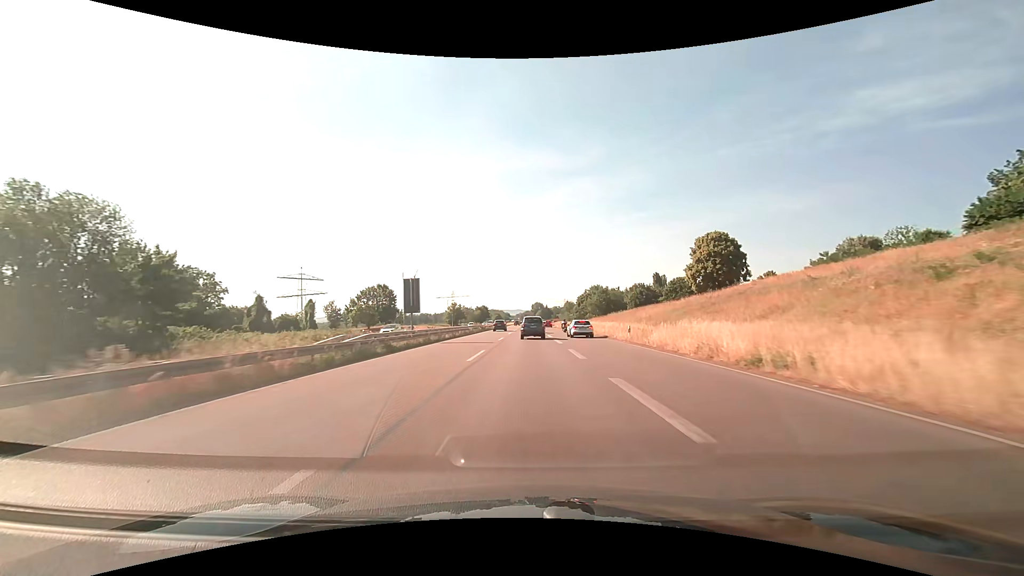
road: trunk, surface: asphalt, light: Day
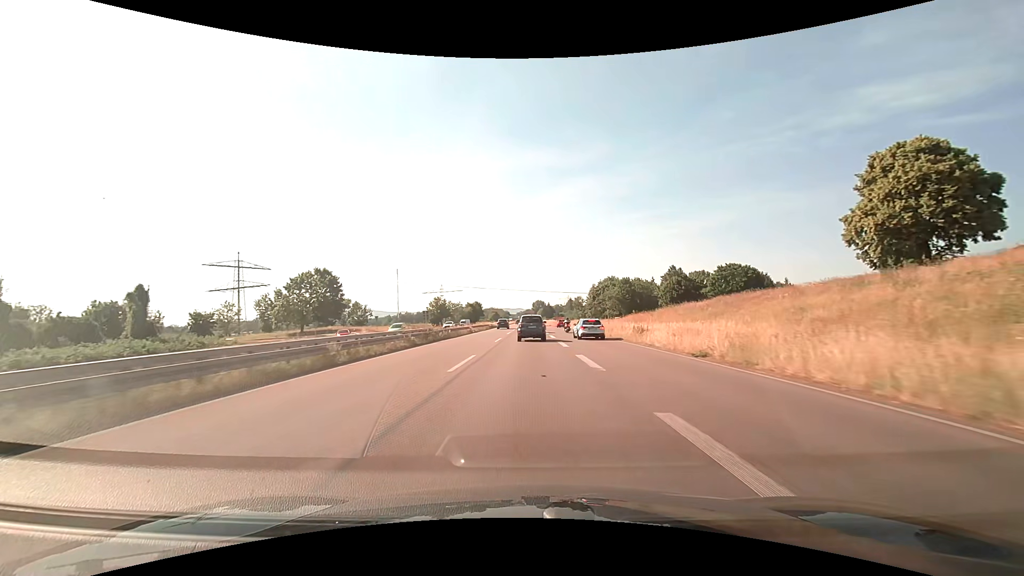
(-0.1, +40.5) m; 0°
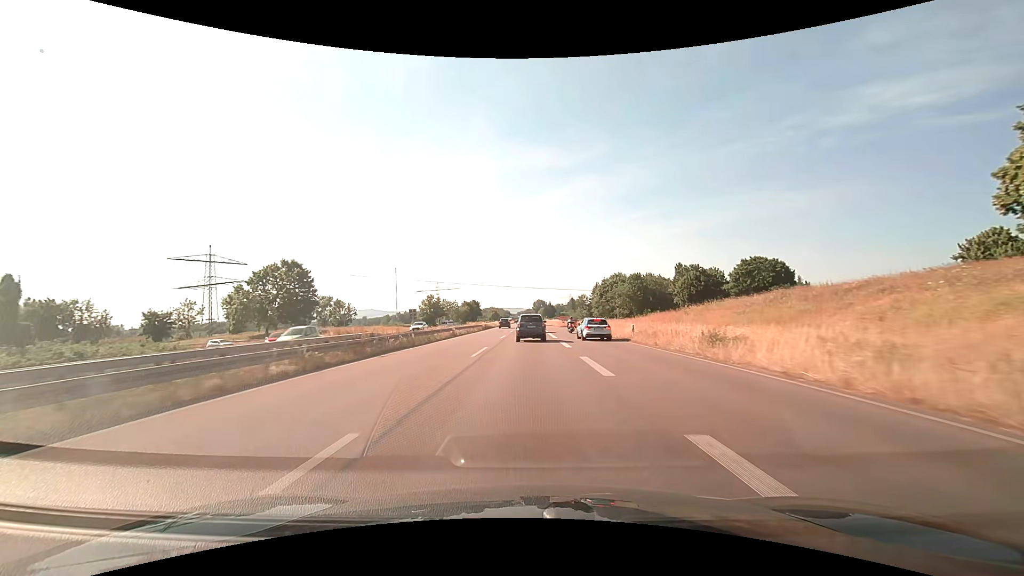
(0.0, +13.3) m; 0°
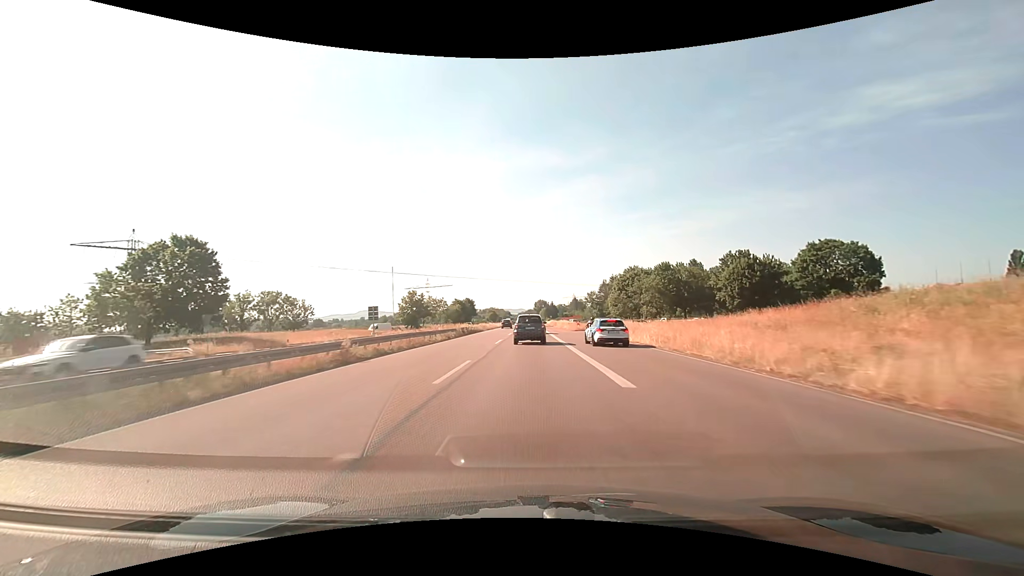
(0.0, +26.0) m; 0°
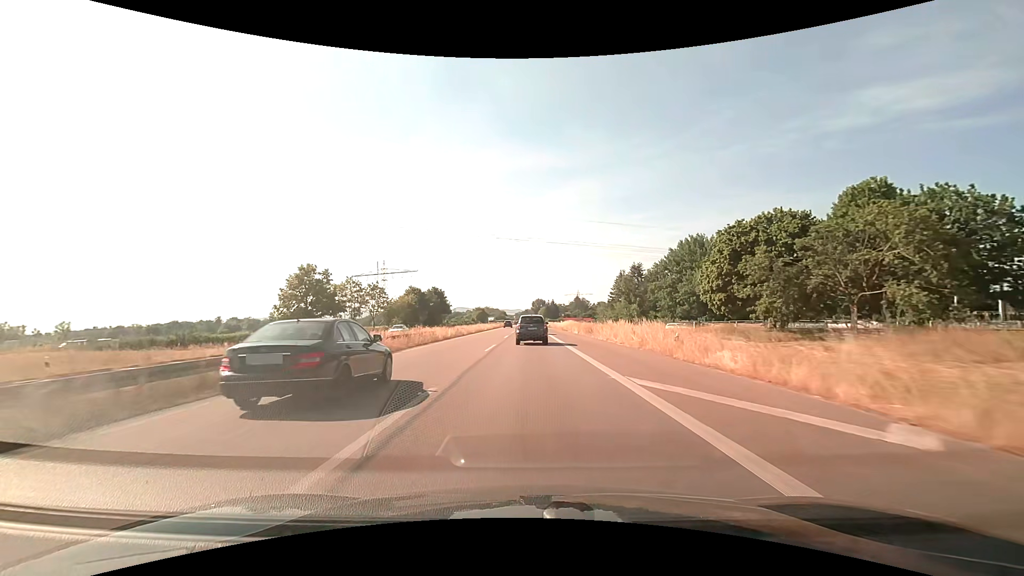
(0.0, +61.9) m; 0°
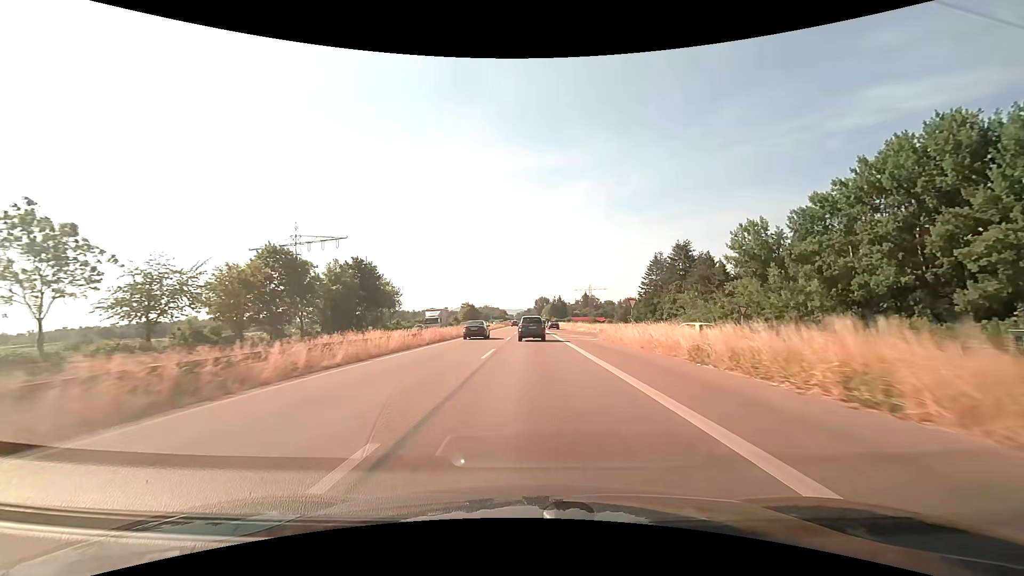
(-0.2, +59.7) m; 0°
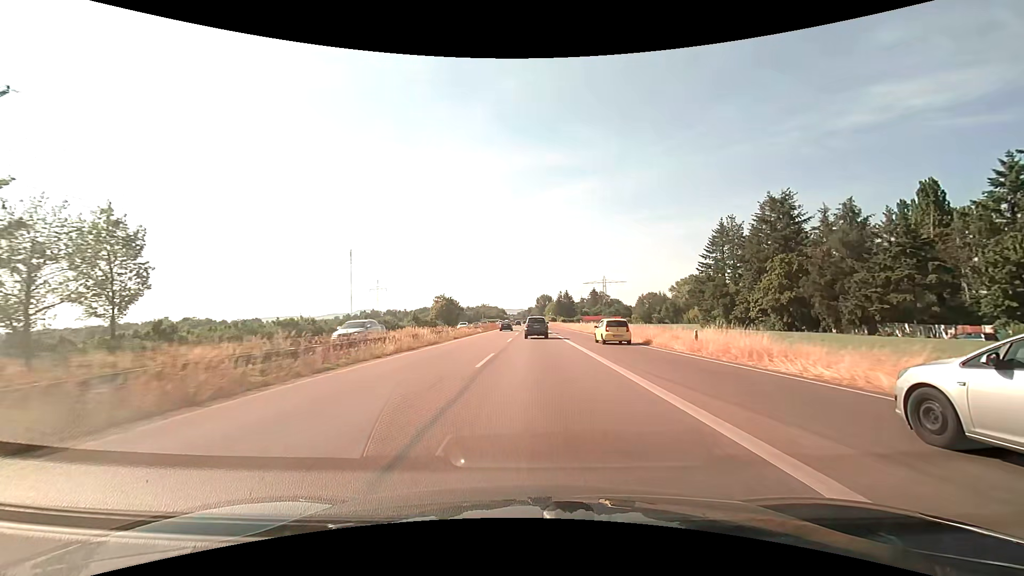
(+0.1, +58.7) m; 0°
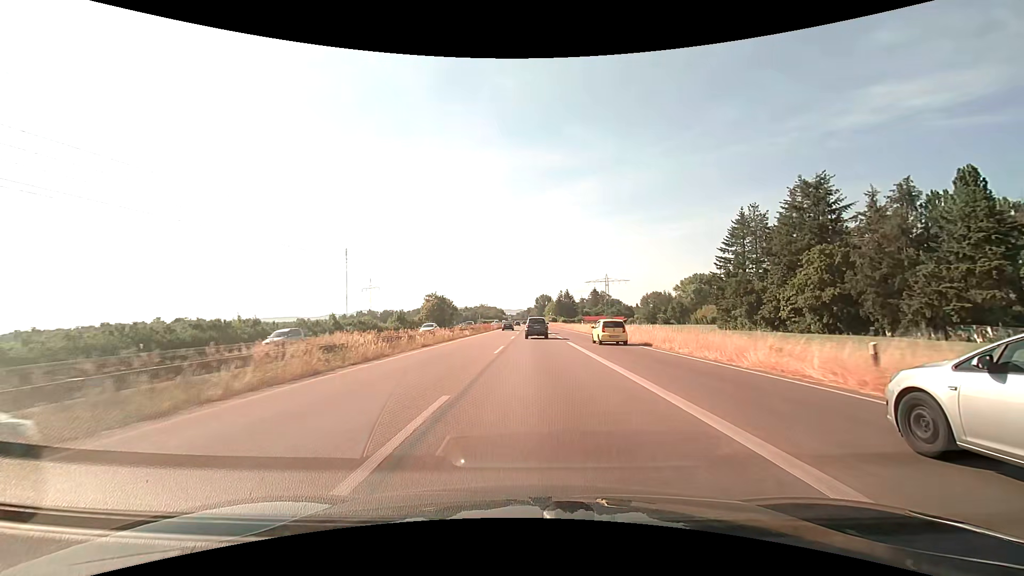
(0.0, +11.5) m; 0°
(0, +10) (0, +20) (0, +30) (0, +40) (0, +50) (0, +60) (+1, +70) (+1, +80) (+1, +90) (+1, +100) m
